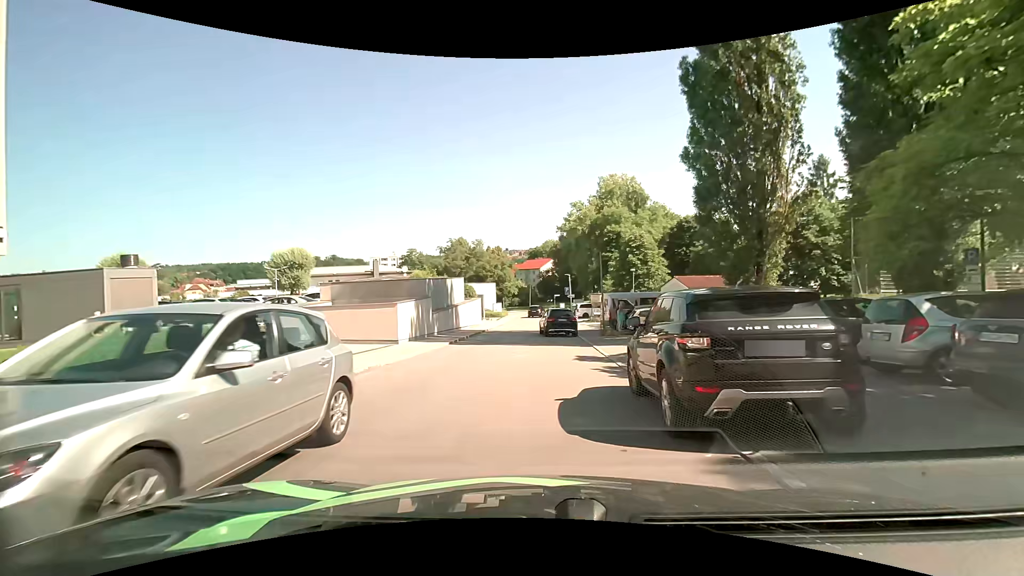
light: Day
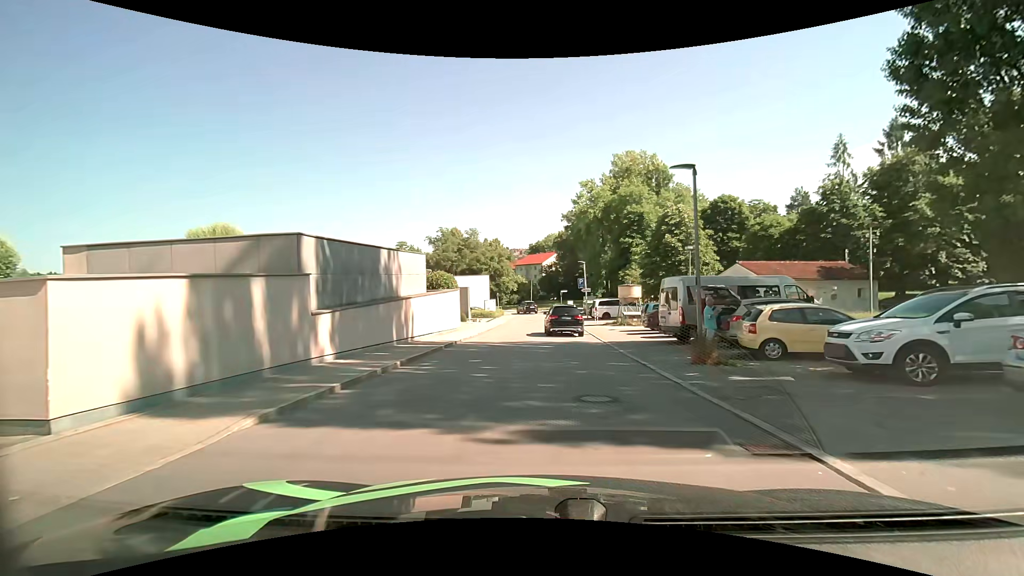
(-0.2, +15.0) m; +2°
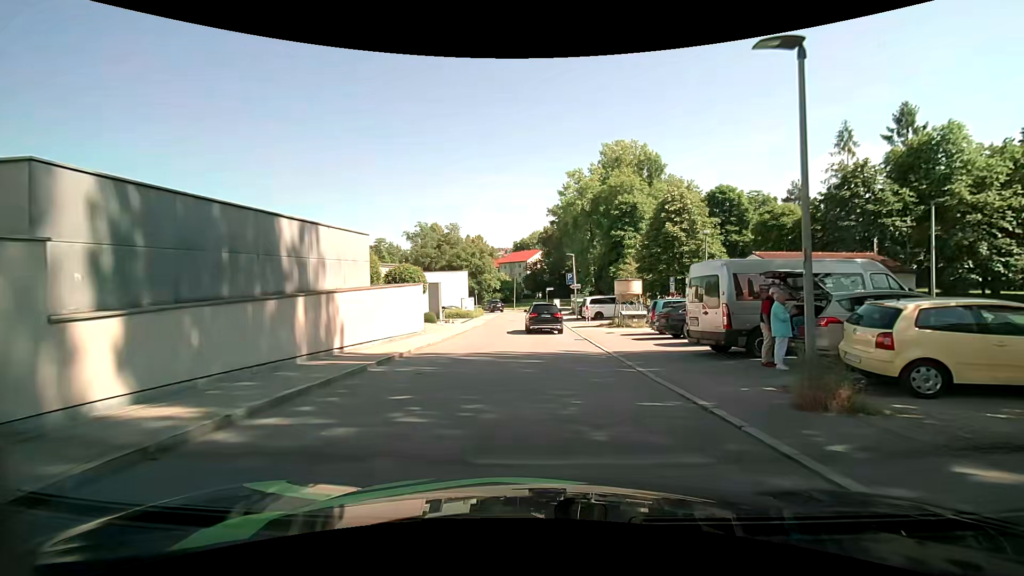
(0.0, +5.8) m; +1°
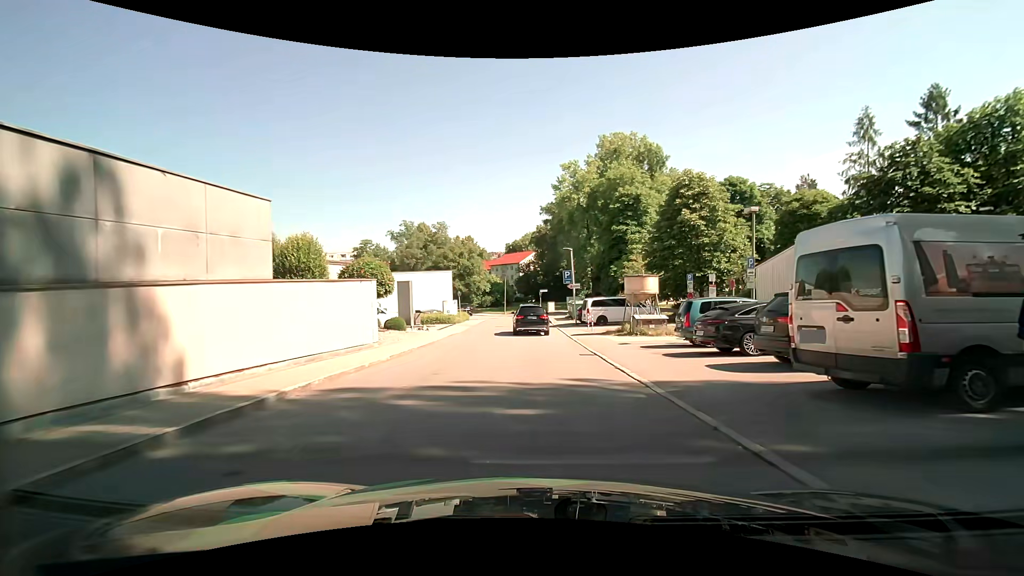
(+0.1, +6.2) m; +2°
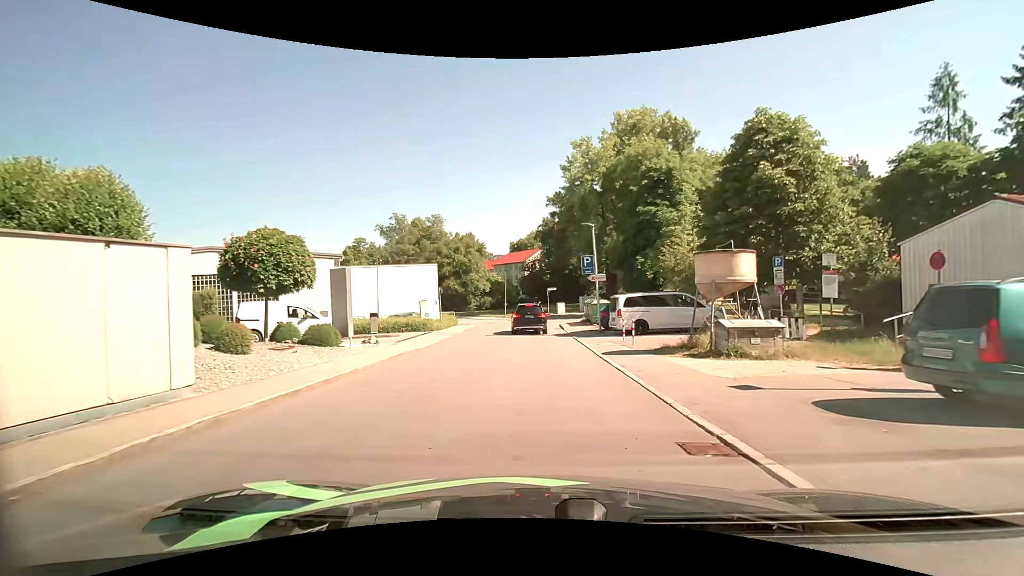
(-0.2, +10.6) m; -1°
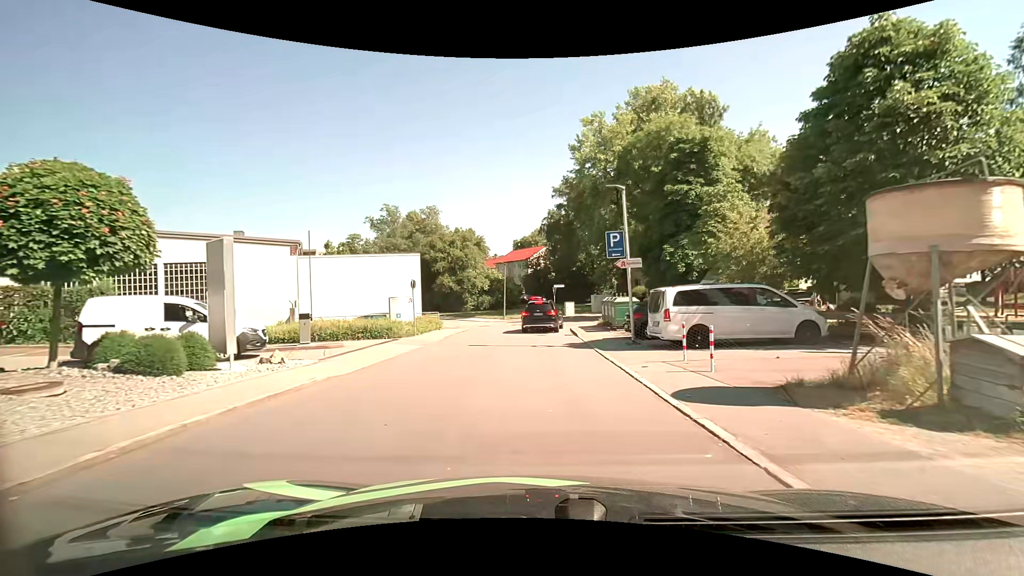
(0.0, +7.6) m; -1°
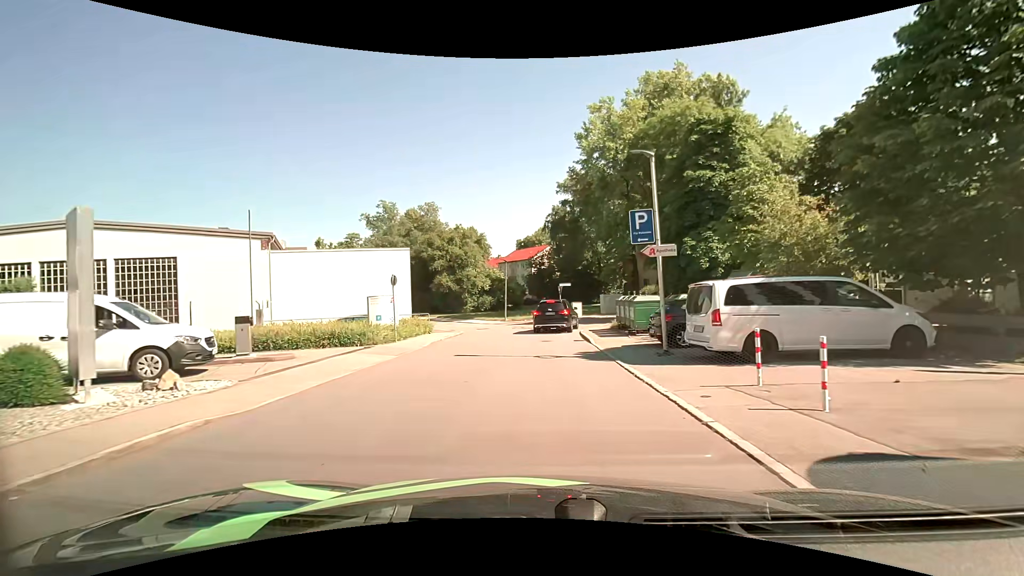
(0.0, +3.8) m; 0°
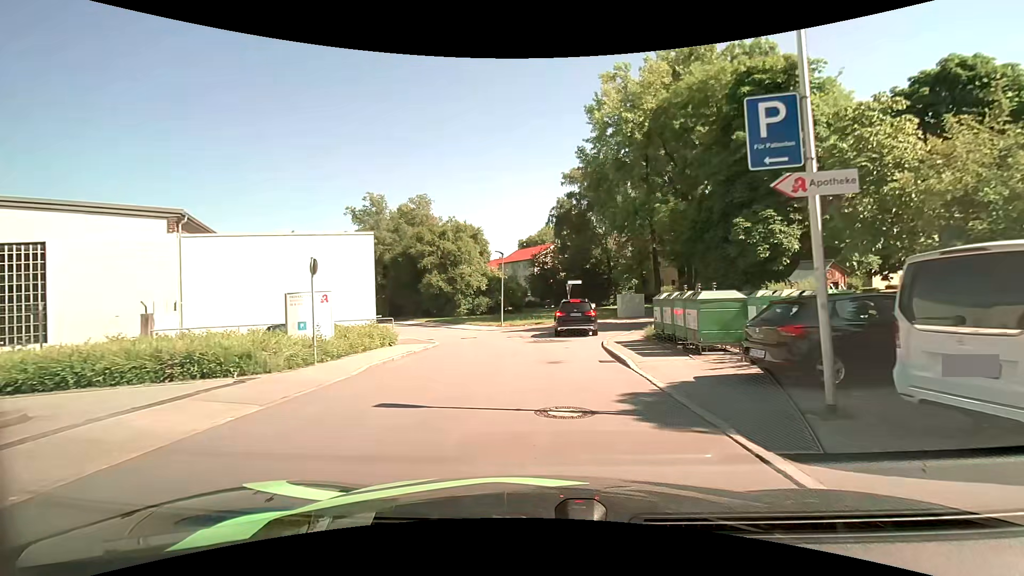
(0.0, +7.2) m; 0°
